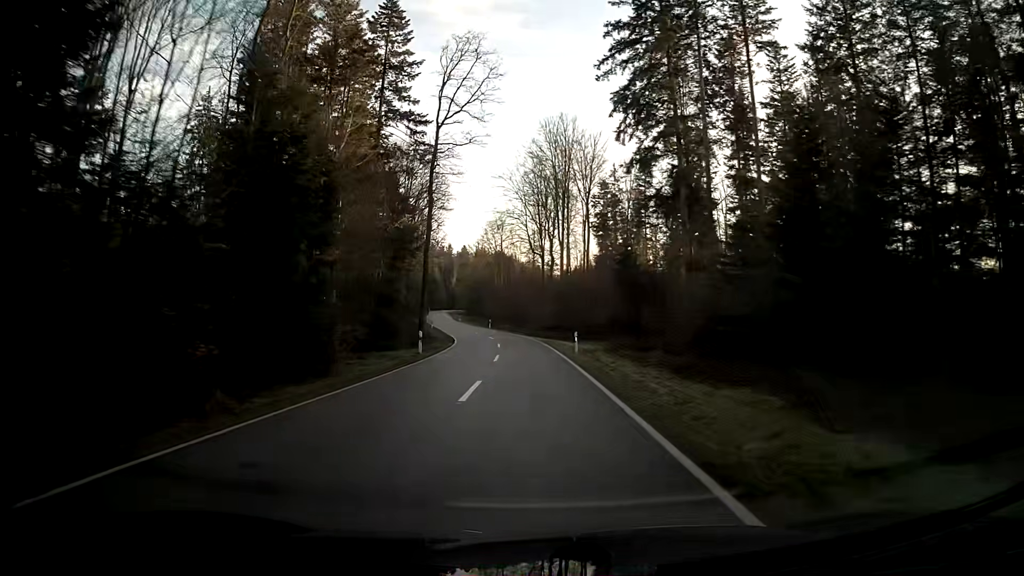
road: tertiary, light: Day
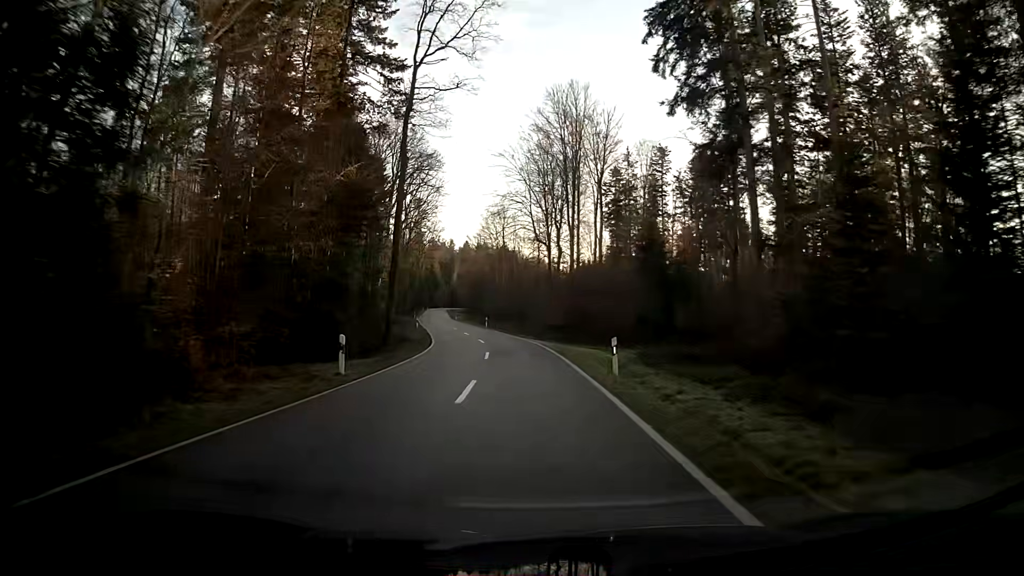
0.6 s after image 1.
(-0.1, +12.8) m; -1°
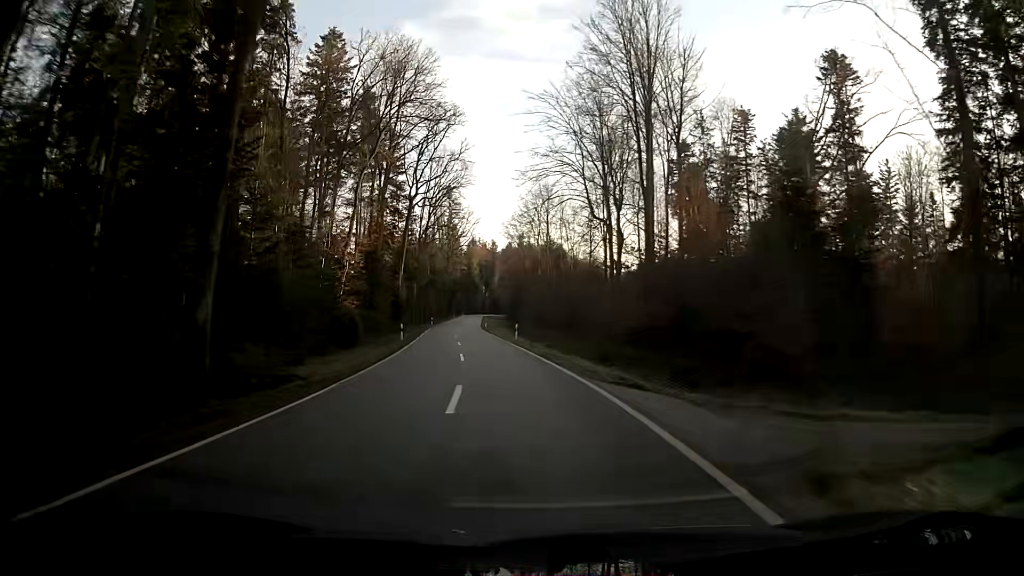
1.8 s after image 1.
(-0.9, +25.9) m; -5°
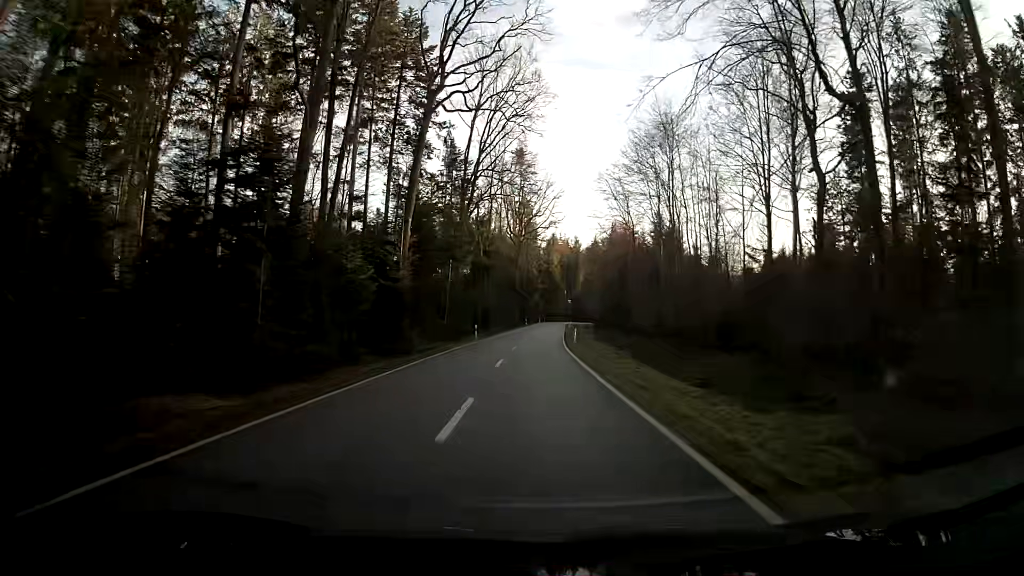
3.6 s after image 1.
(-2.5, +38.9) m; -5°
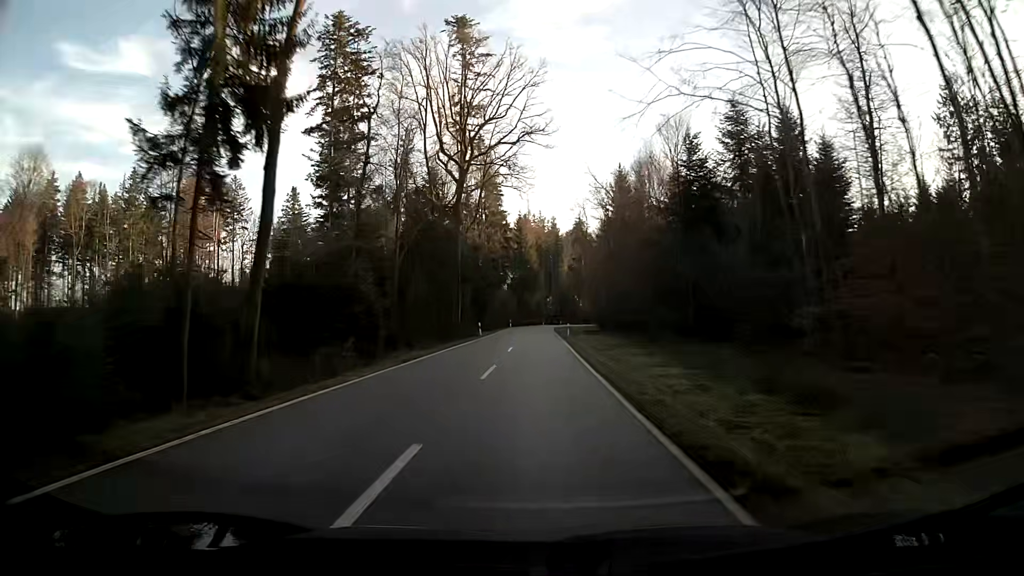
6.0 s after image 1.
(+1.0, +53.4) m; +2°
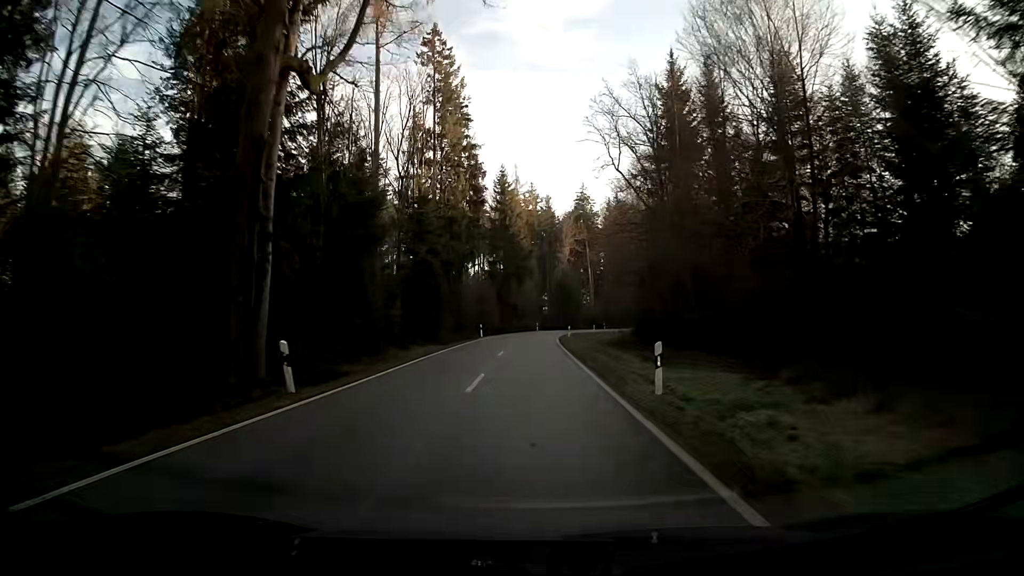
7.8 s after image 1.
(+0.3, +39.2) m; +1°
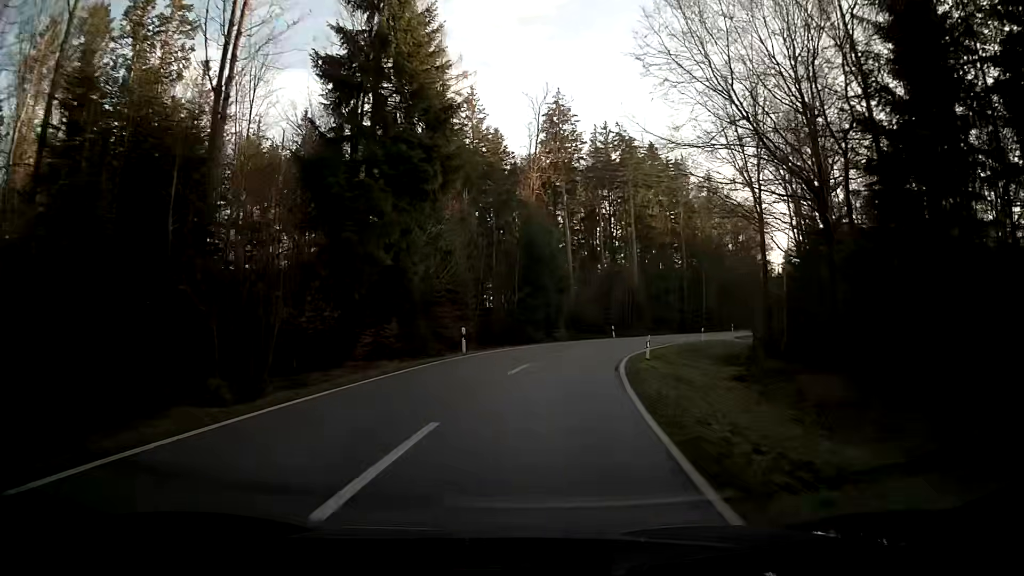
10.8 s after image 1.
(+1.0, +56.4) m; +5°
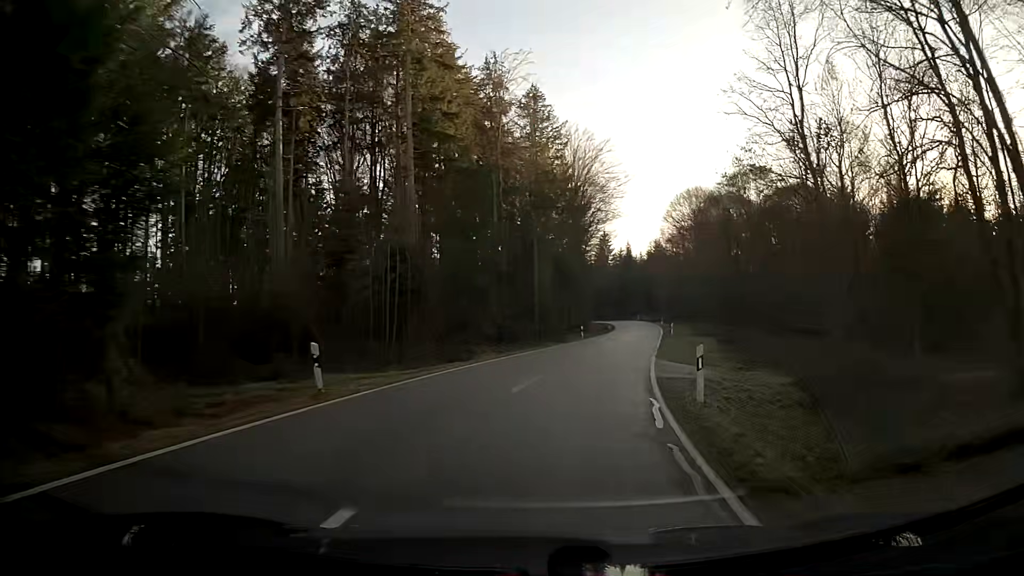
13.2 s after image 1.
(+6.3, +38.9) m; +20°
